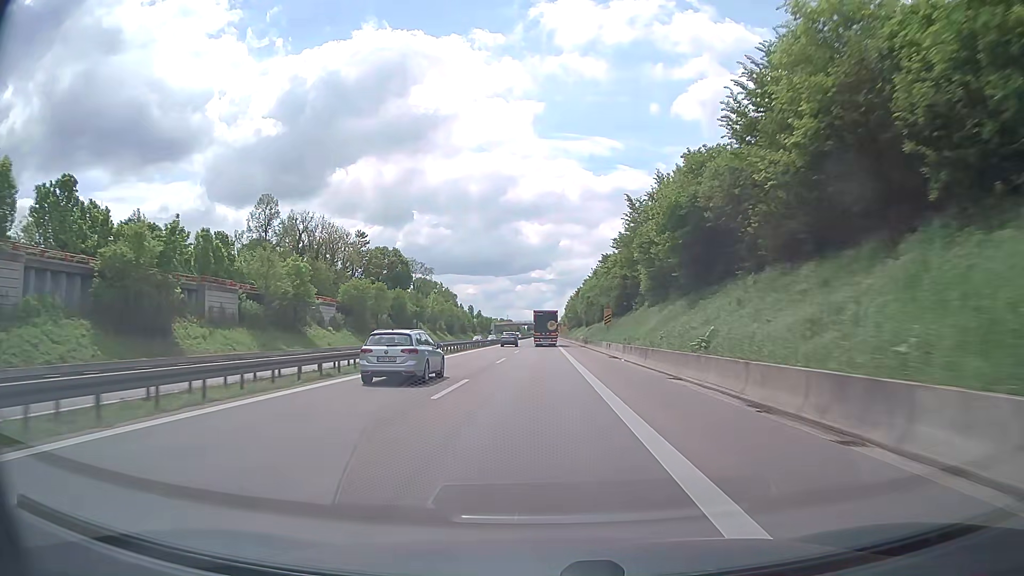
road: trunk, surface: asphalt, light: Day
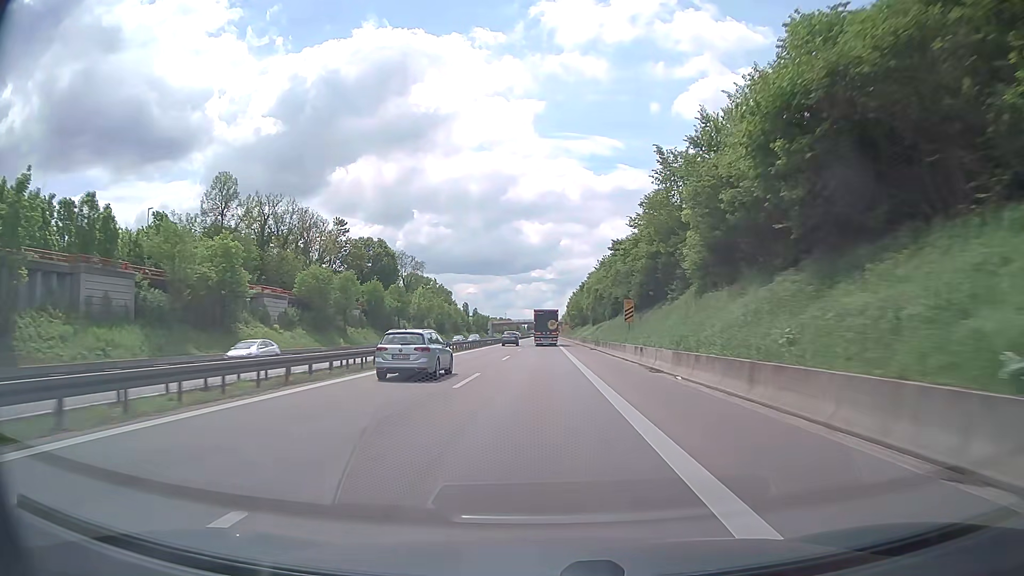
(+0.1, +15.3) m; 0°
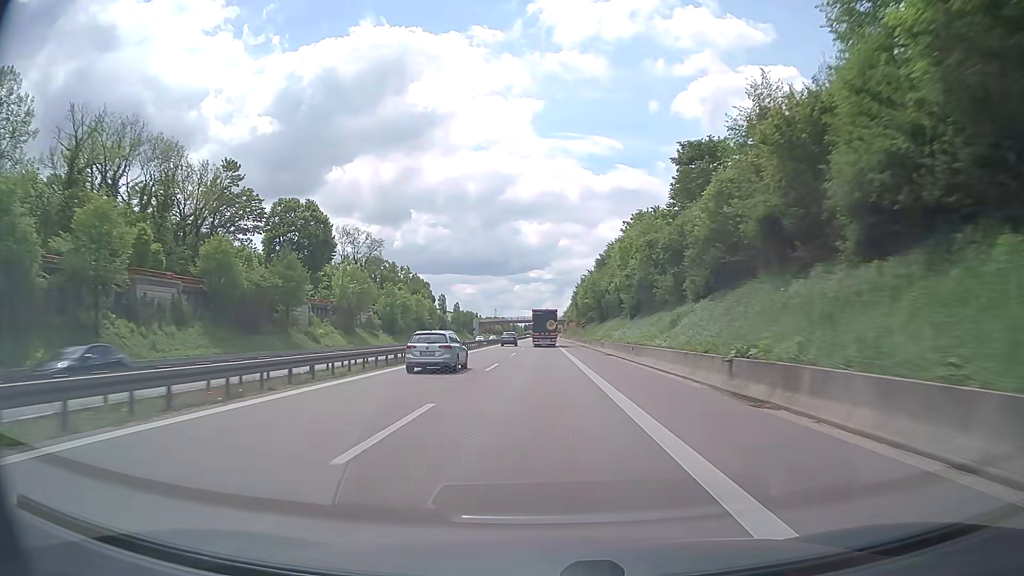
(+0.1, +46.1) m; 0°
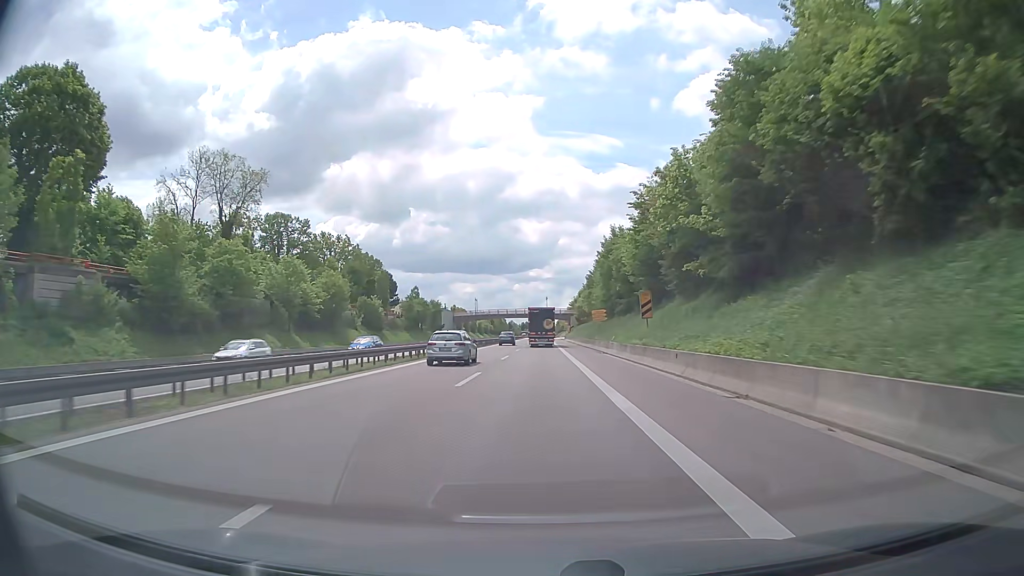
(0.0, +62.1) m; 0°
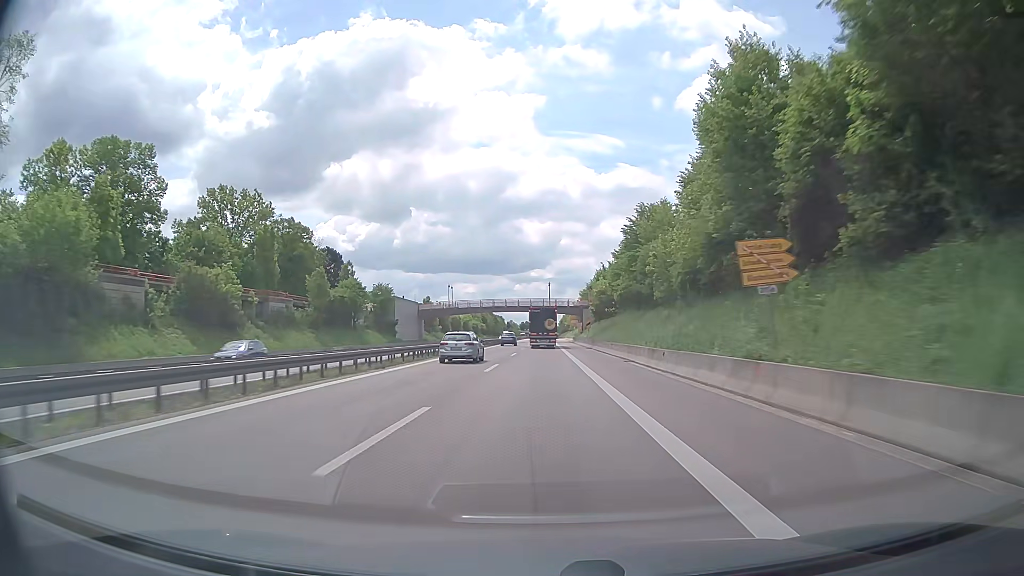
(+0.1, +47.0) m; 0°
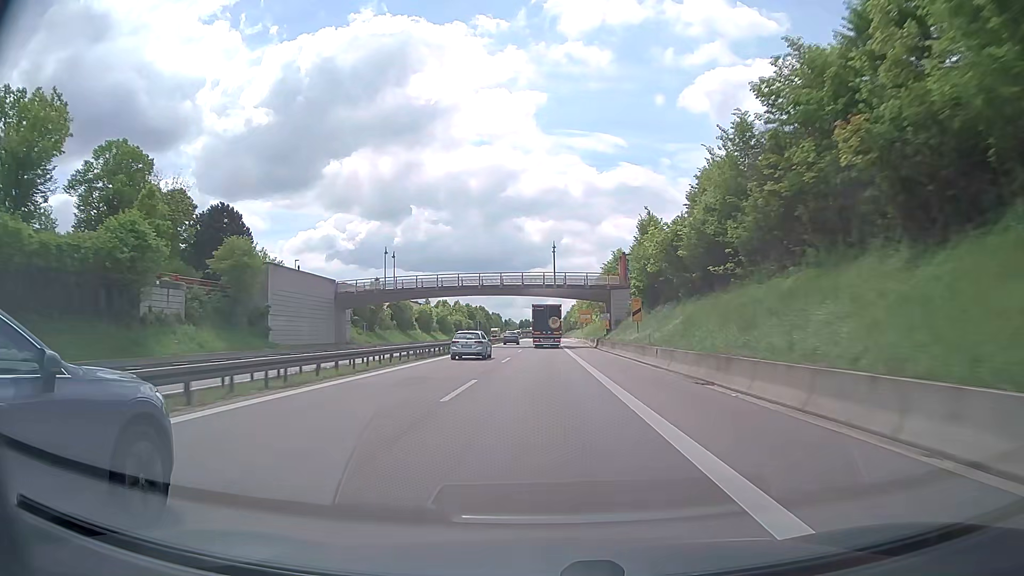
(+0.2, +47.2) m; 0°
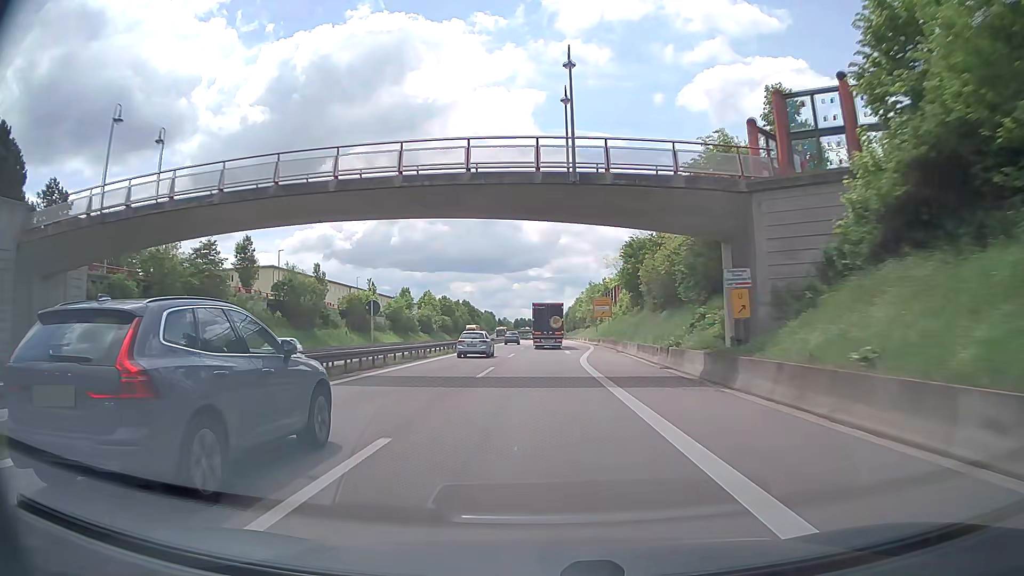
(+0.3, +46.9) m; 0°
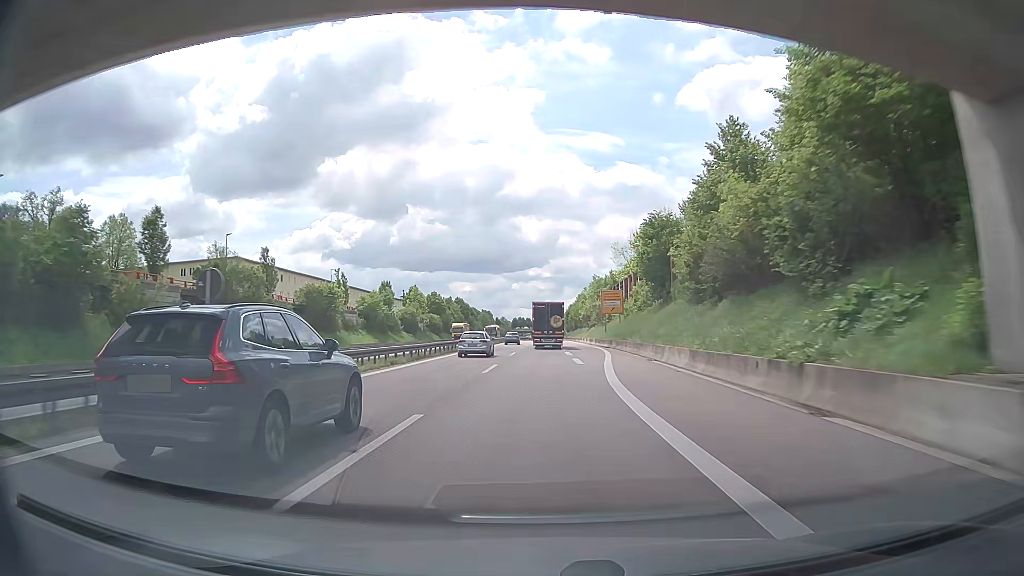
(0.0, +15.5) m; 0°
(0, +10) (0, +20) (0, +30) (0, +40) (0, +50) (0, +60) (0, +70) (0, +80) (0, +90) (0, +100) m
